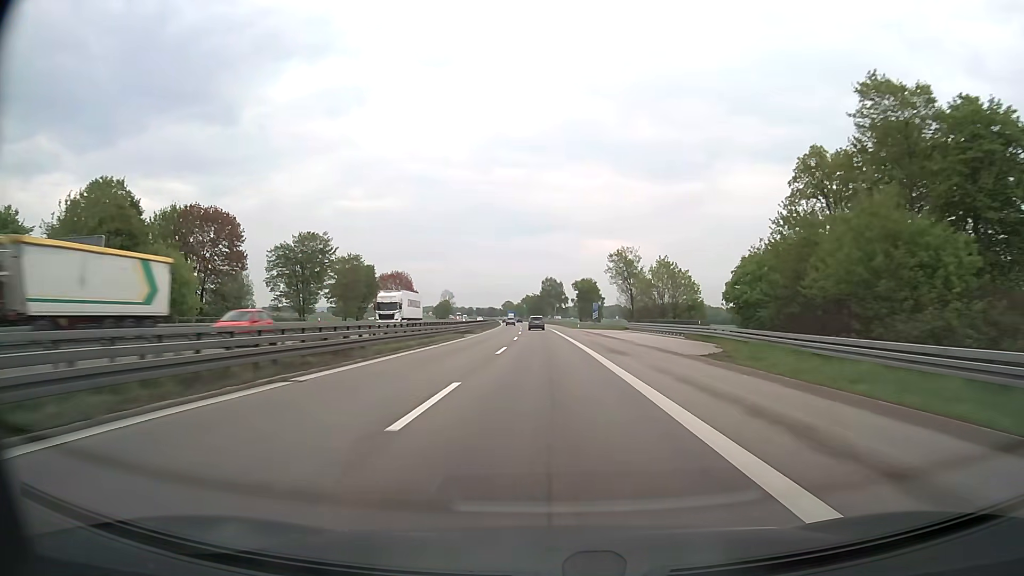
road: motorway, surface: asphalt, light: Day
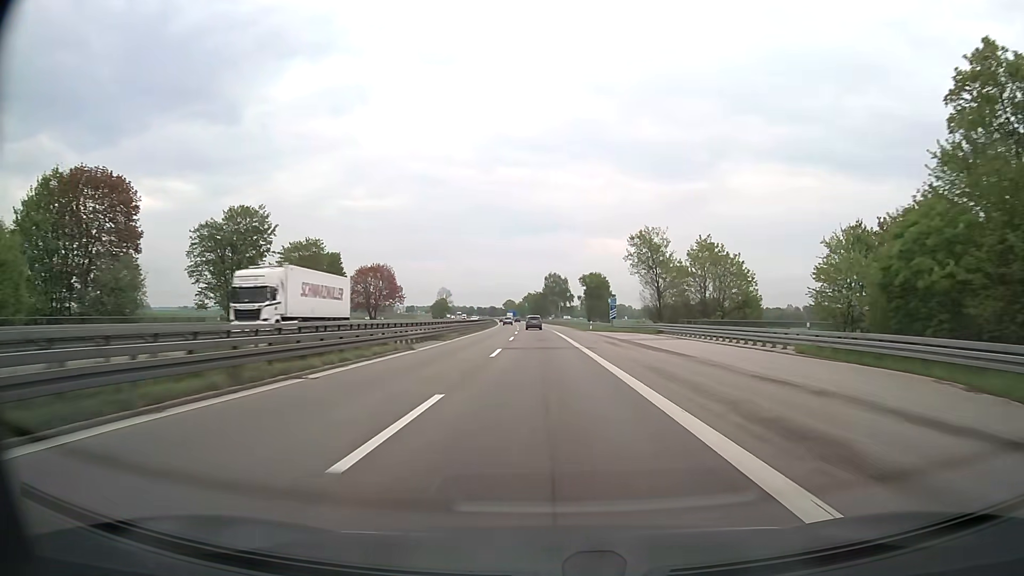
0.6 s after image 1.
(0.0, +20.3) m; 0°
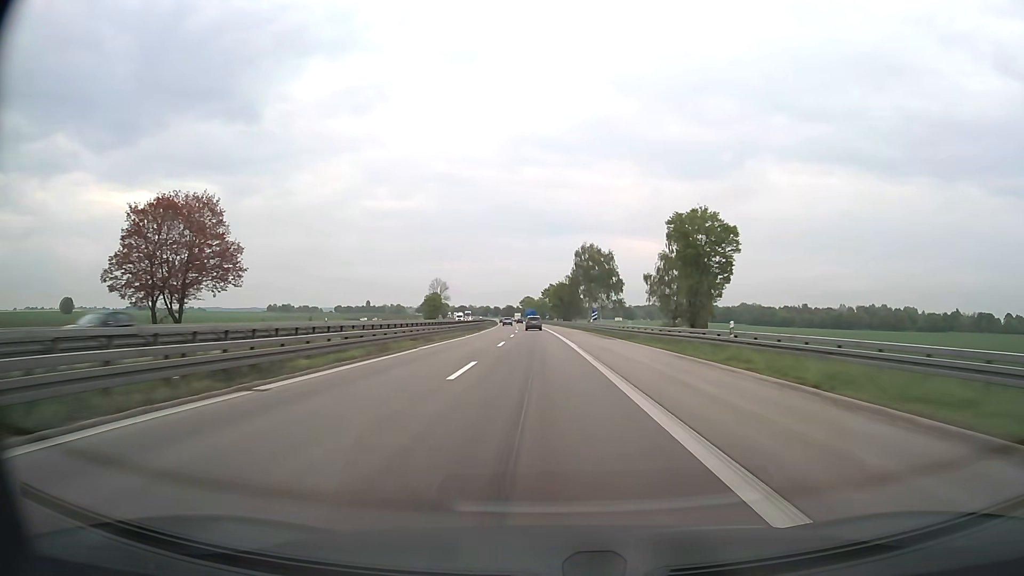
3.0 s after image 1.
(-1.2, +81.3) m; -2°
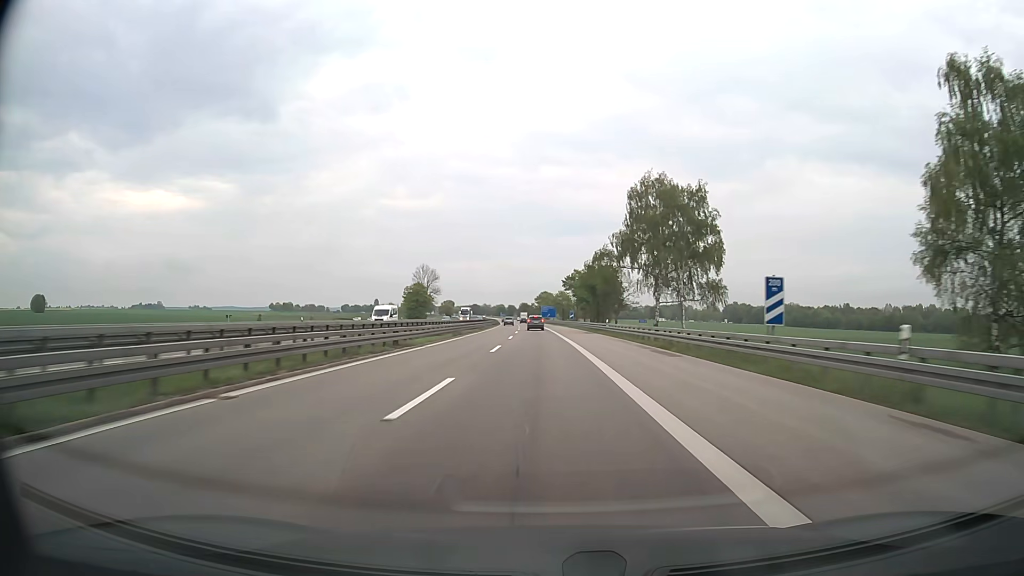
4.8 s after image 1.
(-0.8, +60.8) m; -2°
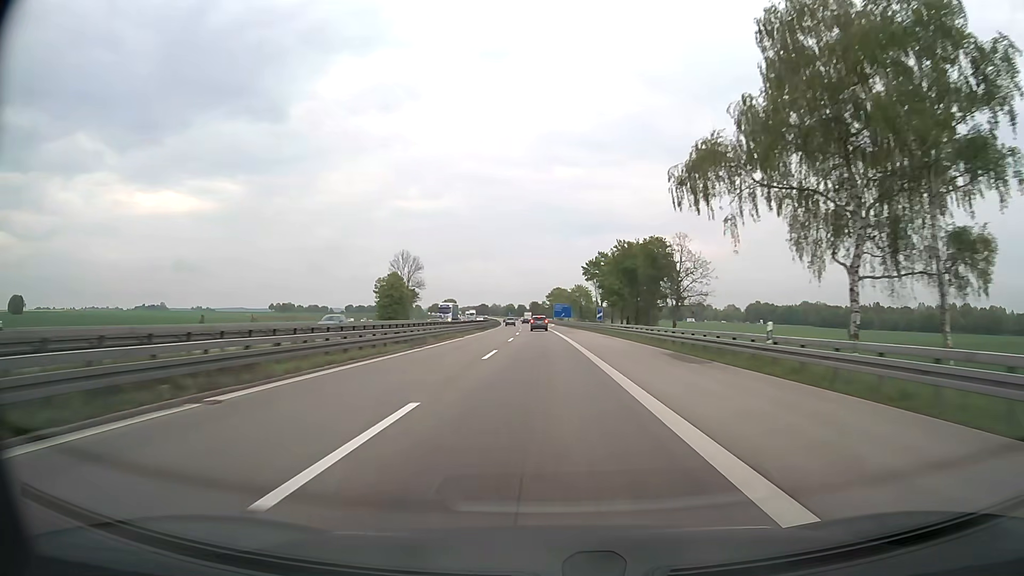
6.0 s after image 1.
(-0.4, +40.4) m; -1°
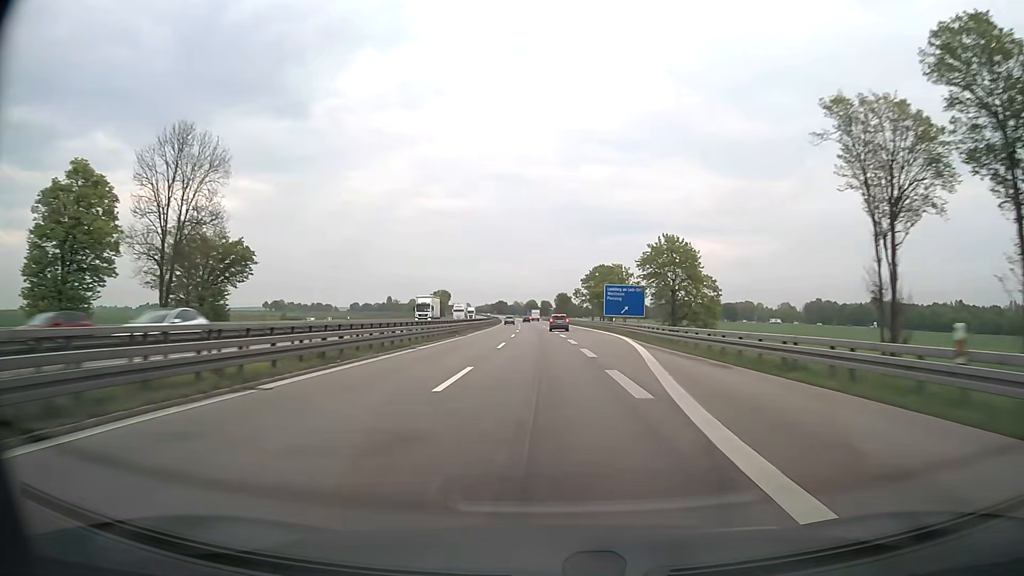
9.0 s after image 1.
(-1.9, +100.9) m; -2°
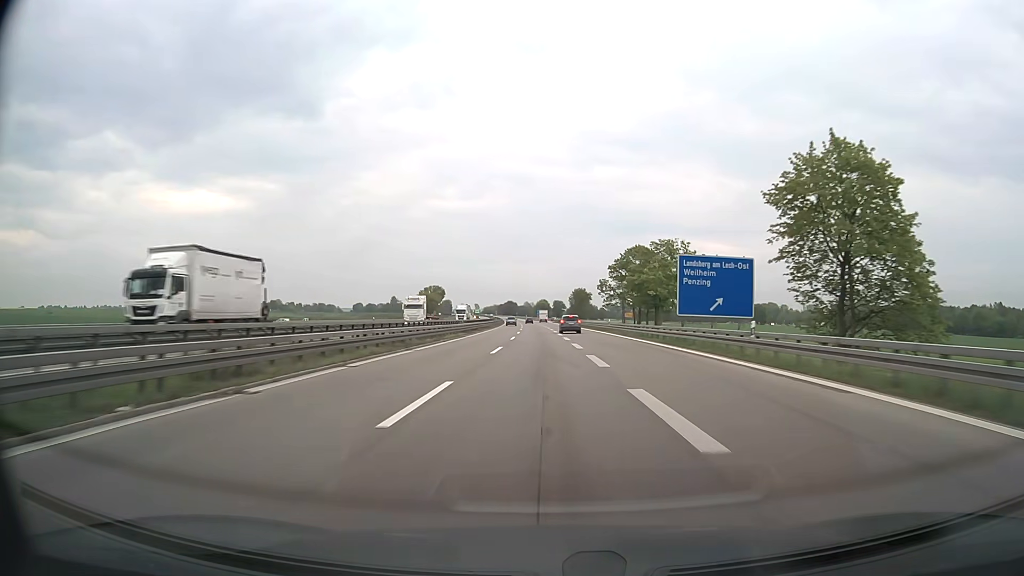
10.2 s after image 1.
(-0.4, +40.3) m; -1°
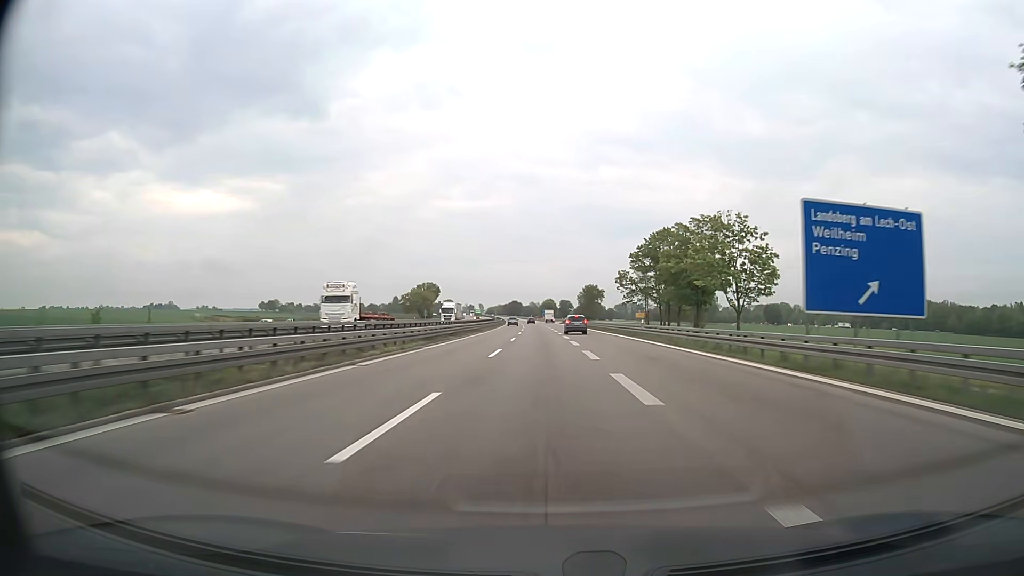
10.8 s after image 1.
(-0.1, +20.2) m; -1°
(0, +10) (0, +20) (0, +30) (0, +40) (0, +50) (-1, +60) (-1, +70) (-1, +80) (-1, +90) (-2, +100) m
